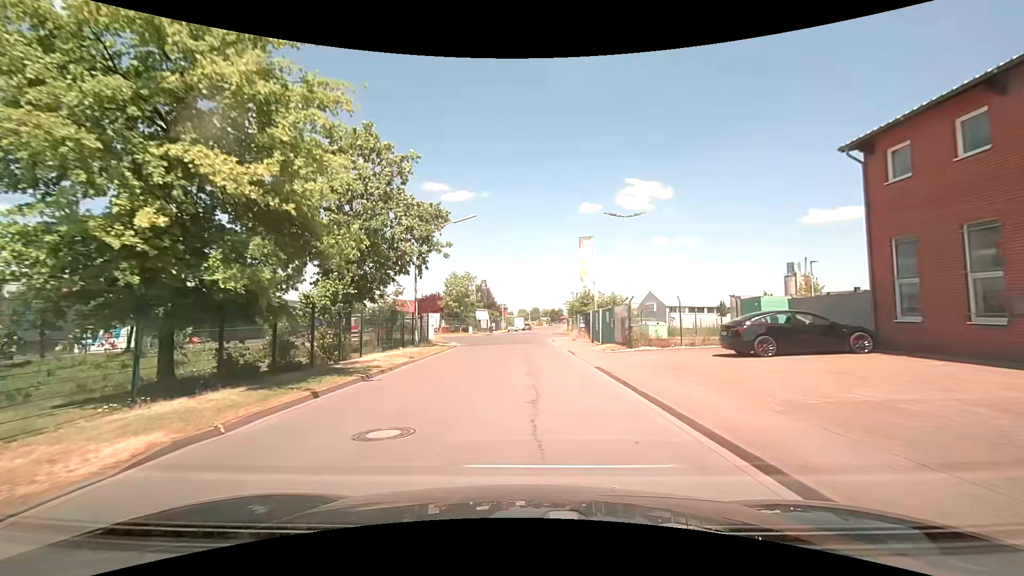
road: residential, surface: asphalt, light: Day
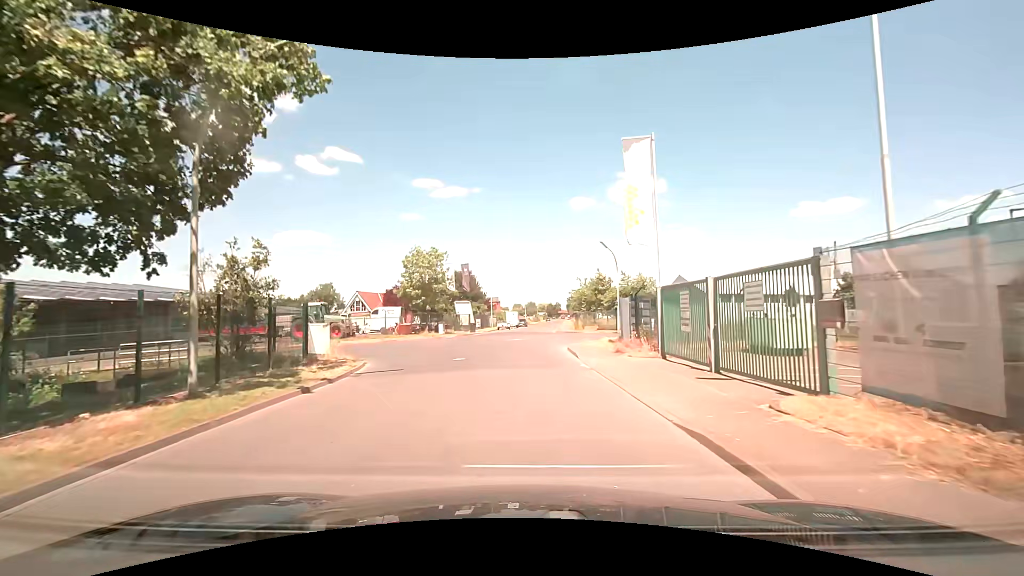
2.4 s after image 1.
(+0.4, +19.5) m; +1°
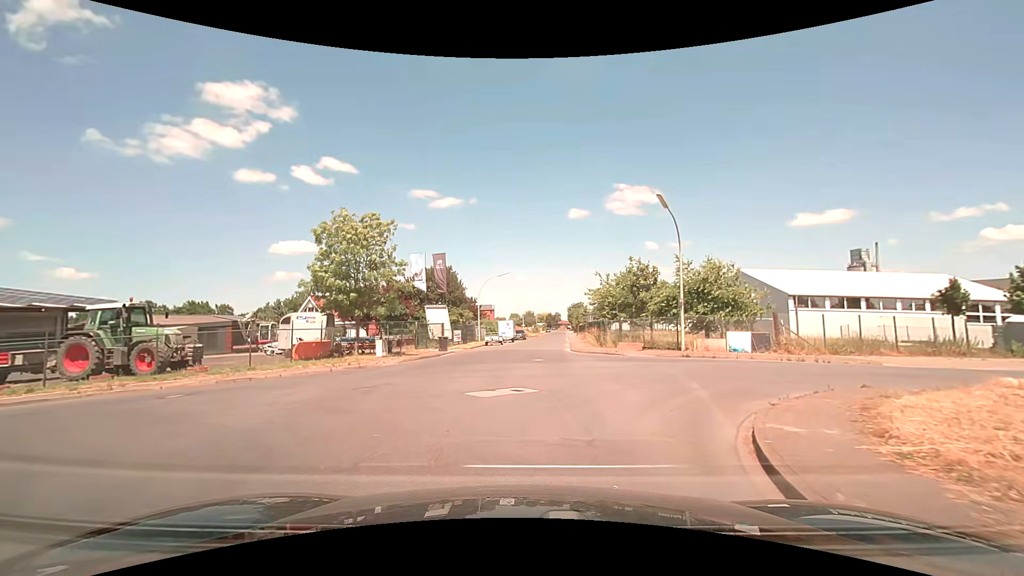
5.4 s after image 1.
(-0.1, +19.0) m; -1°
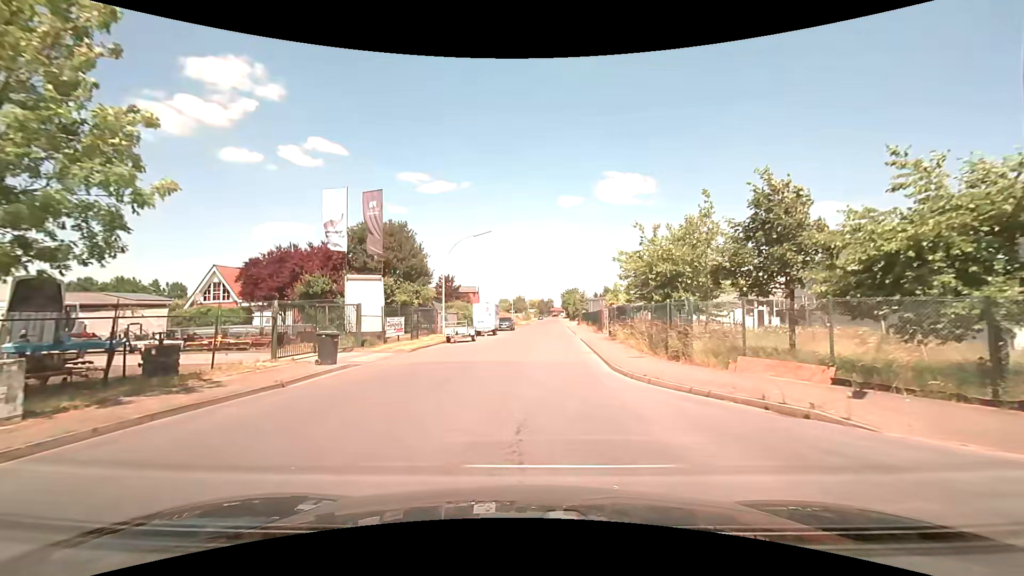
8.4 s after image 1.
(+0.5, +19.8) m; +2°
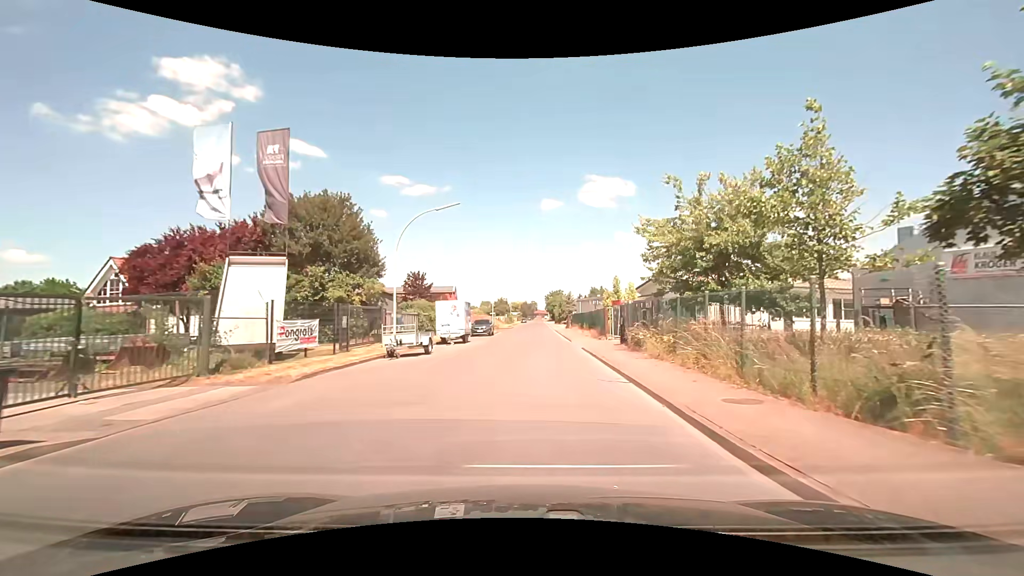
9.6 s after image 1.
(+0.1, +10.1) m; +2°
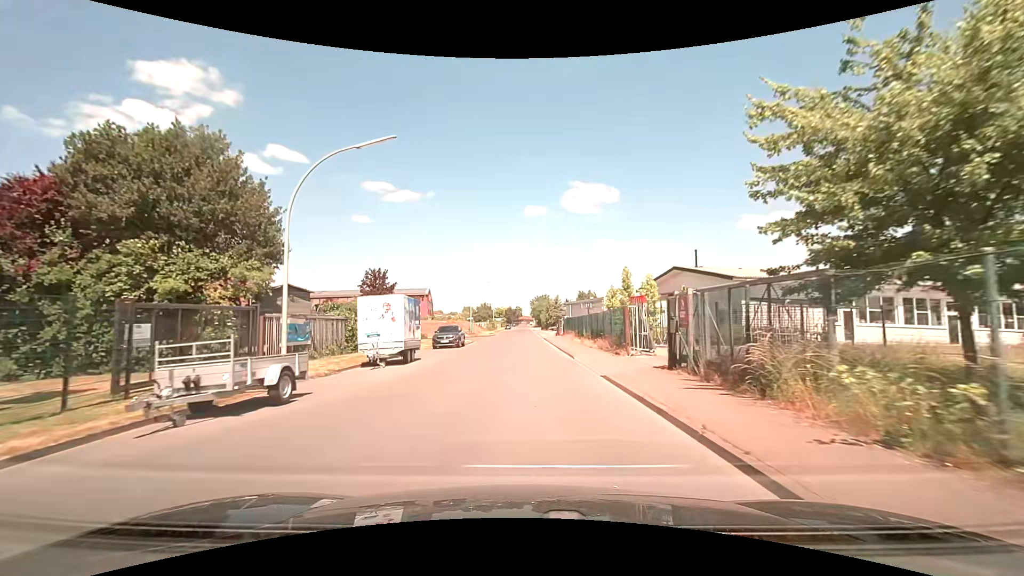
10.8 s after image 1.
(+0.2, +11.4) m; +2°
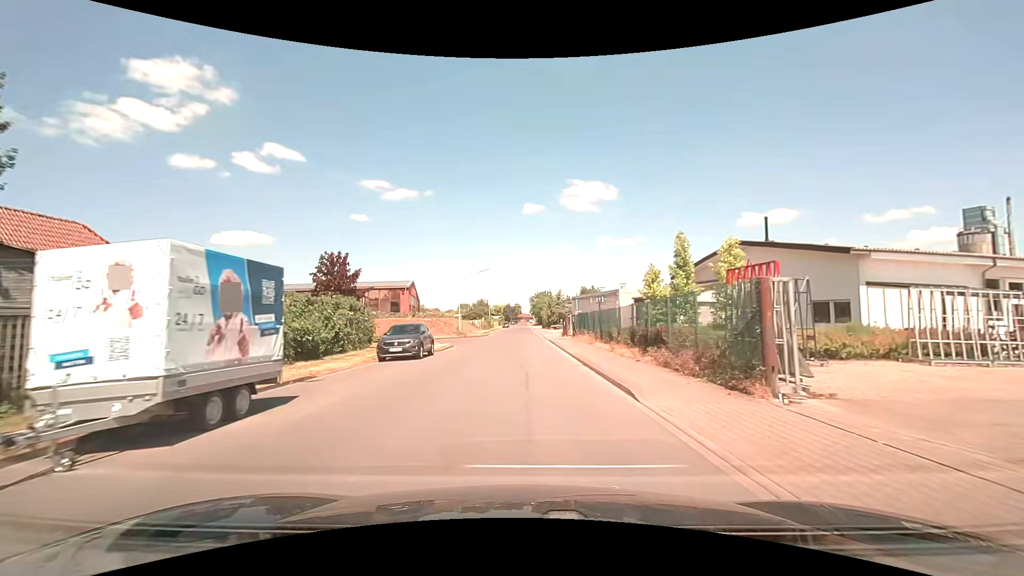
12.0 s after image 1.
(0.0, +12.2) m; 0°
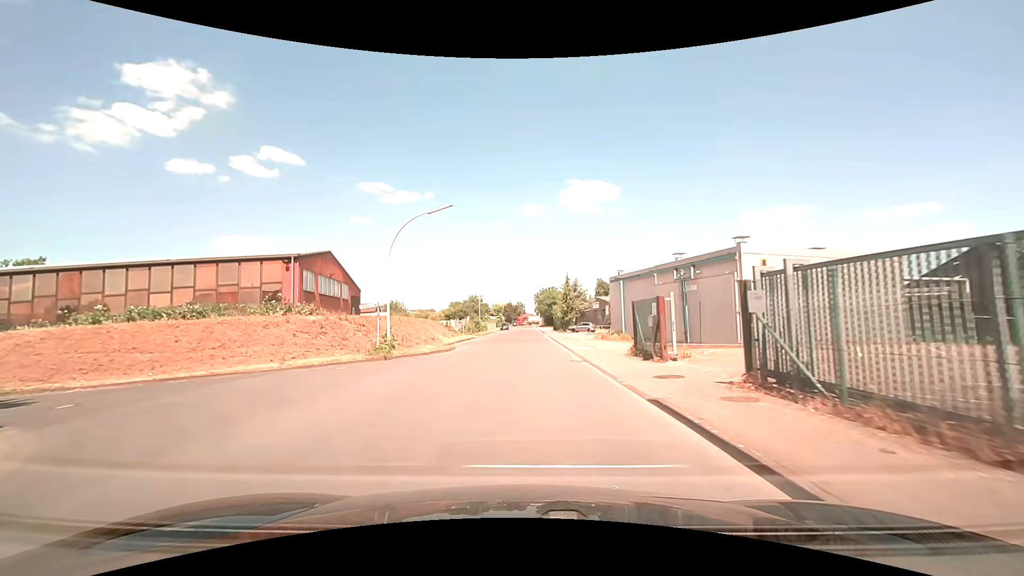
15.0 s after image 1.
(-0.2, +33.1) m; -1°
(0, +10) (0, +20) (0, +30) (0, +40) (0, +50) (0, +60) (0, +70) (0, +80) (0, +90) (0, +100) m
